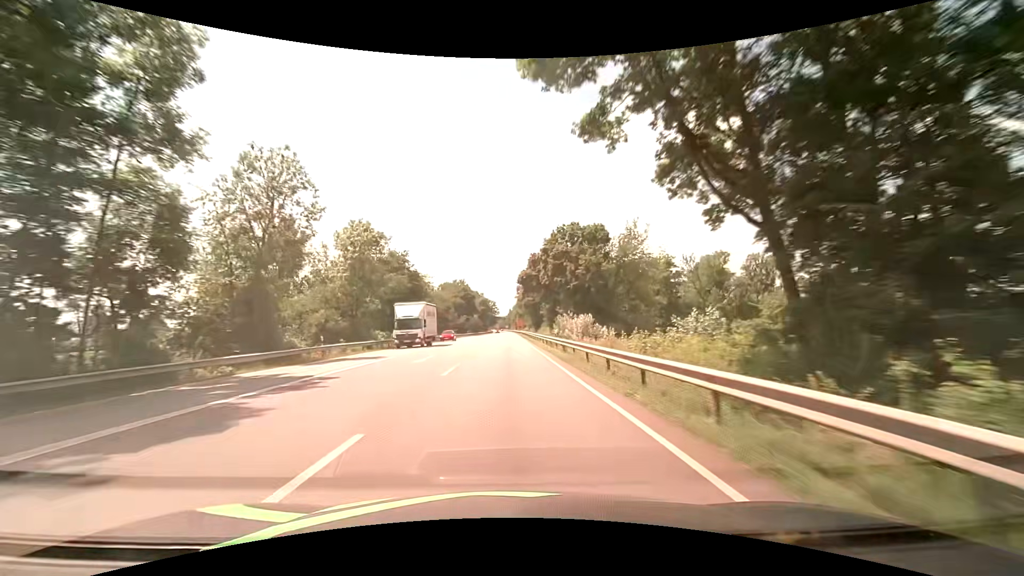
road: primary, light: Day
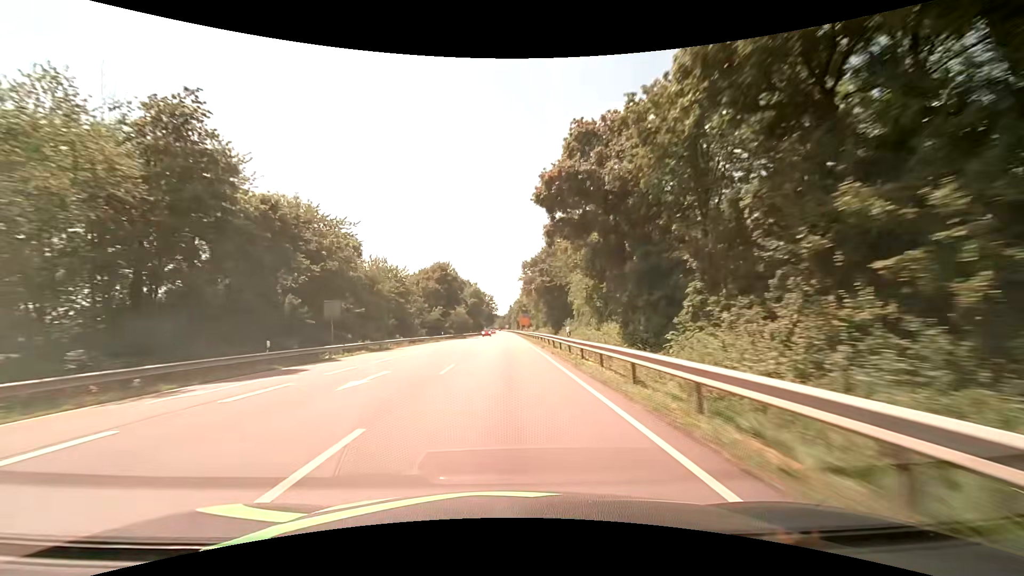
(+0.2, +47.6) m; 0°
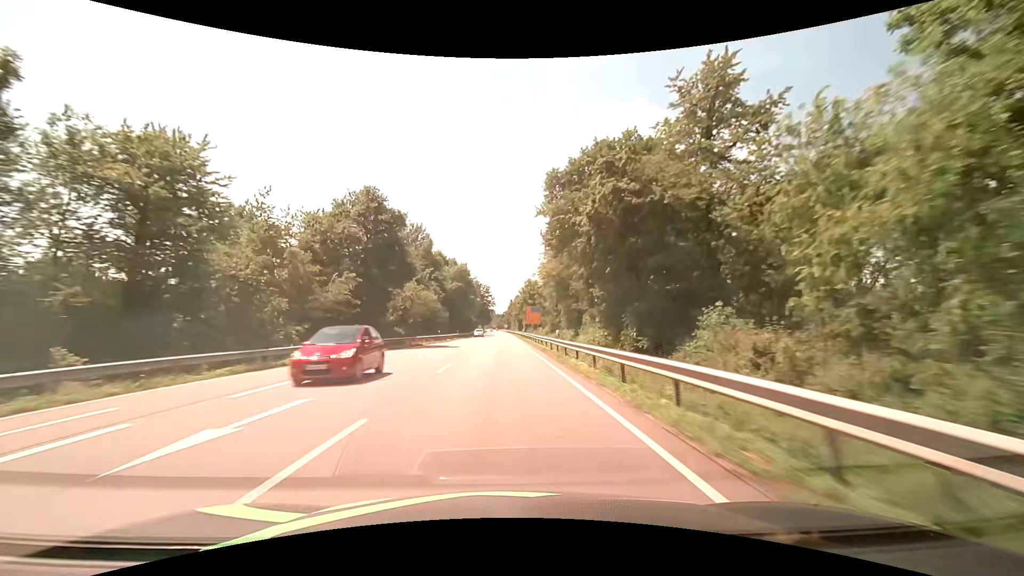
(-0.1, +47.5) m; 0°
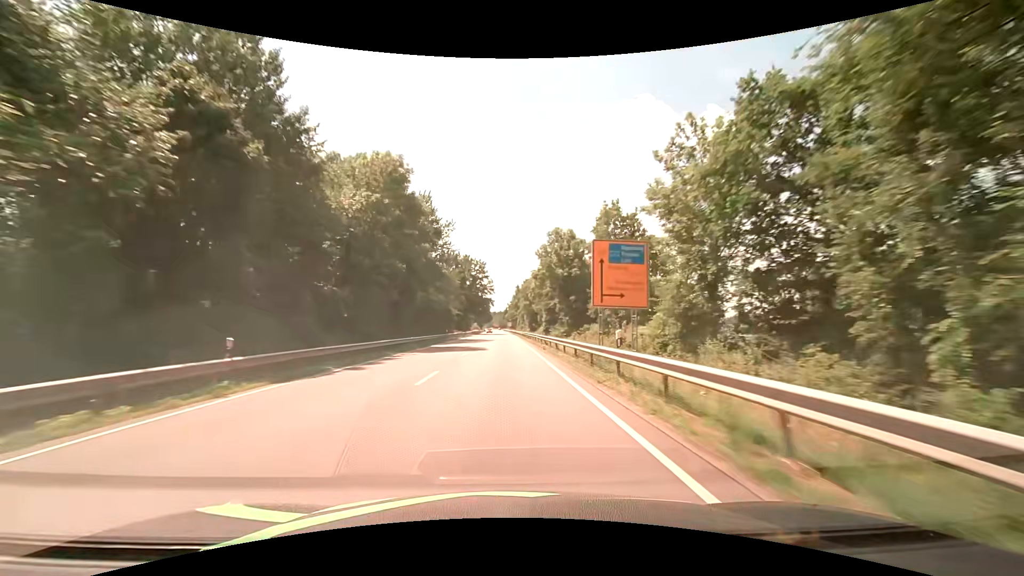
(-0.1, +63.3) m; 0°
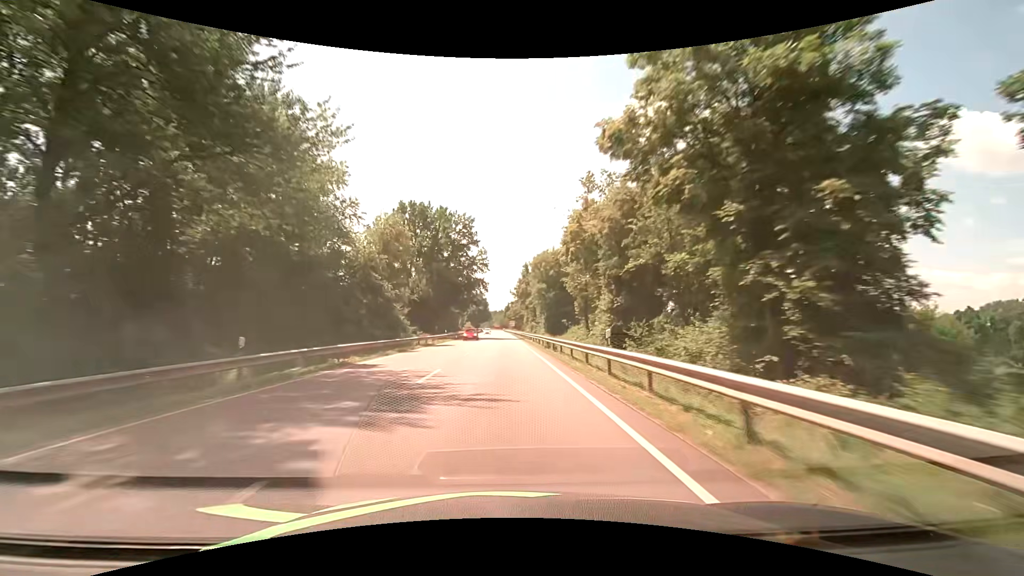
(-0.3, +47.5) m; 0°
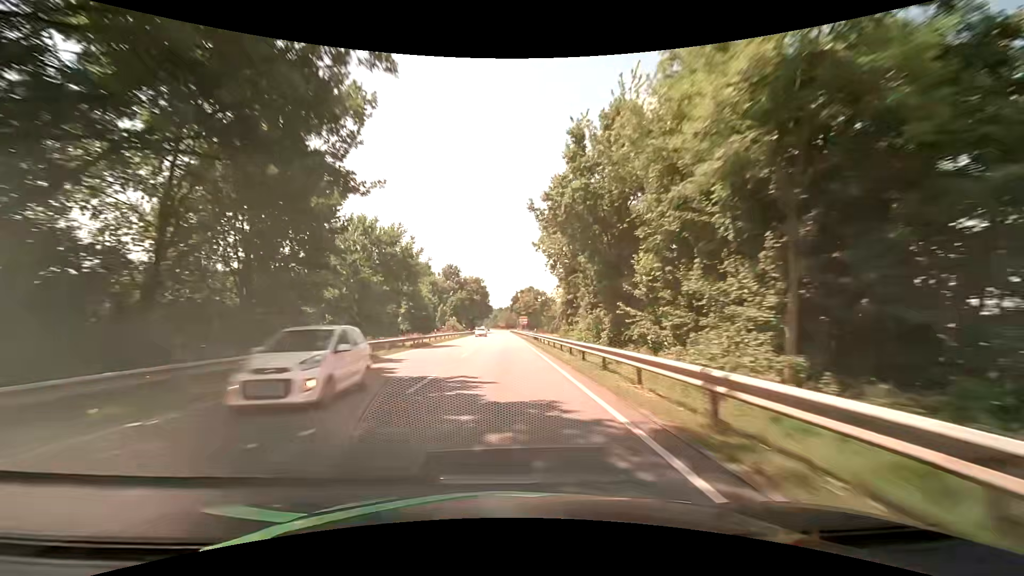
(-0.3, +63.3) m; -1°
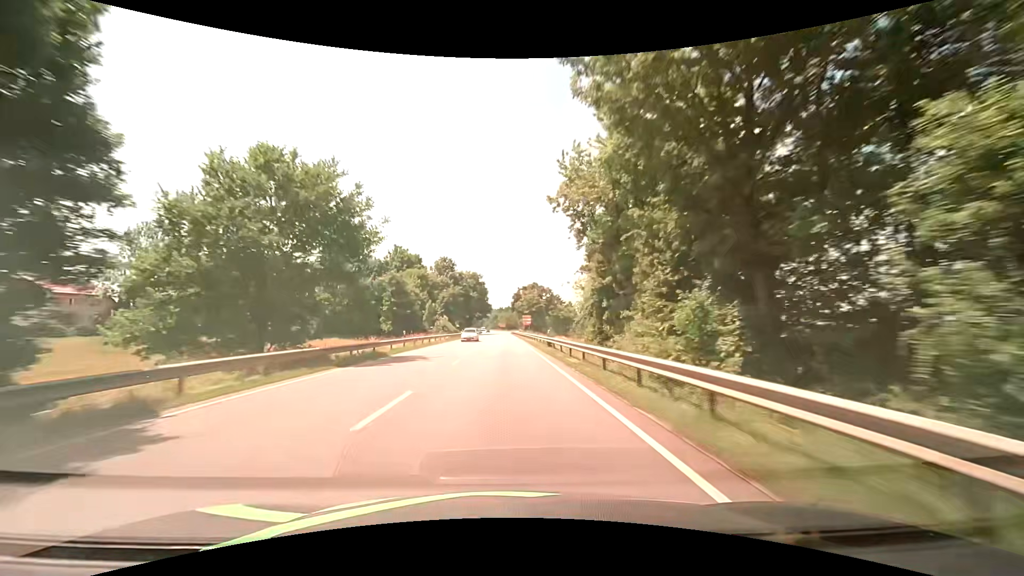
(0.0, +15.8) m; 0°
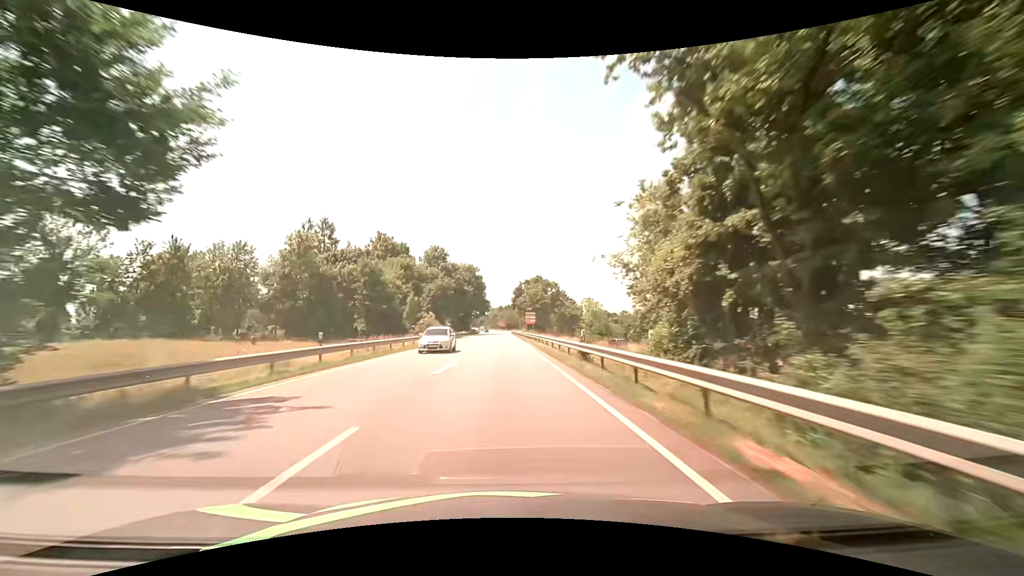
(0.0, +15.8) m; 0°
(0, +10) (0, +20) (0, +30) (0, +40) (0, +50) (0, +60) (0, +70) (0, +80) (0, +90) (0, +100) m
